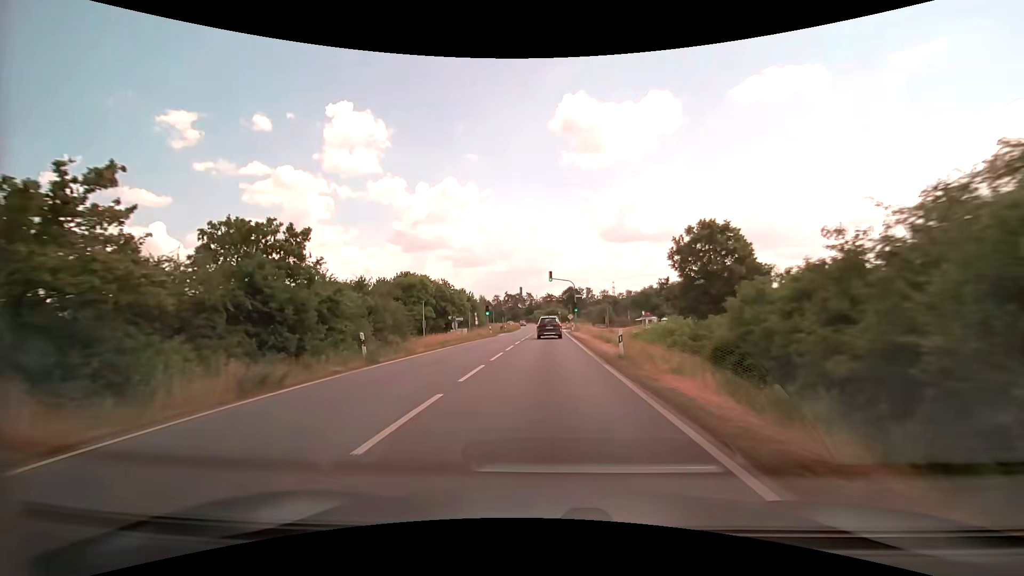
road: primary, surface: asphalt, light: Day
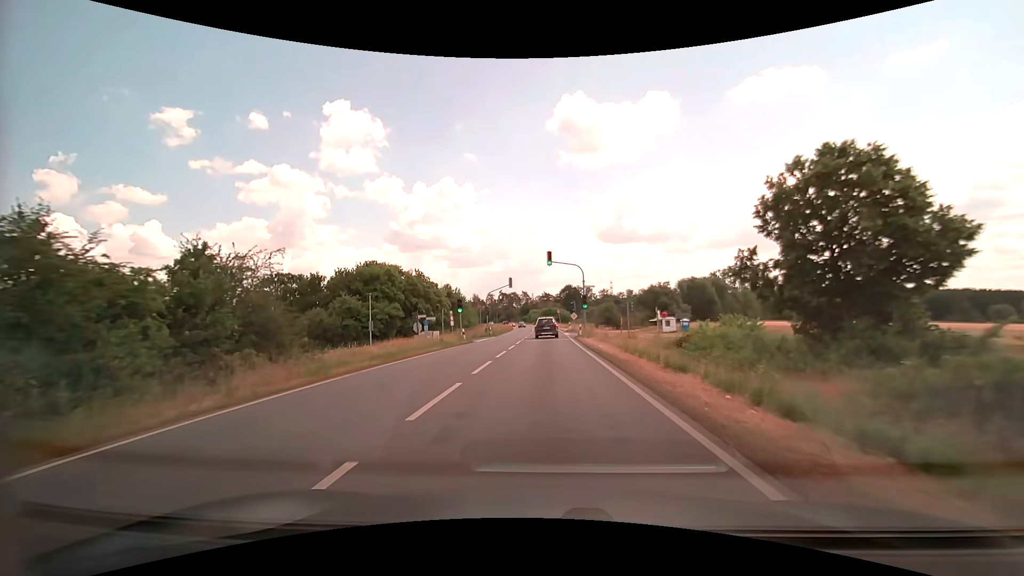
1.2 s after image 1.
(0.0, +16.4) m; 0°
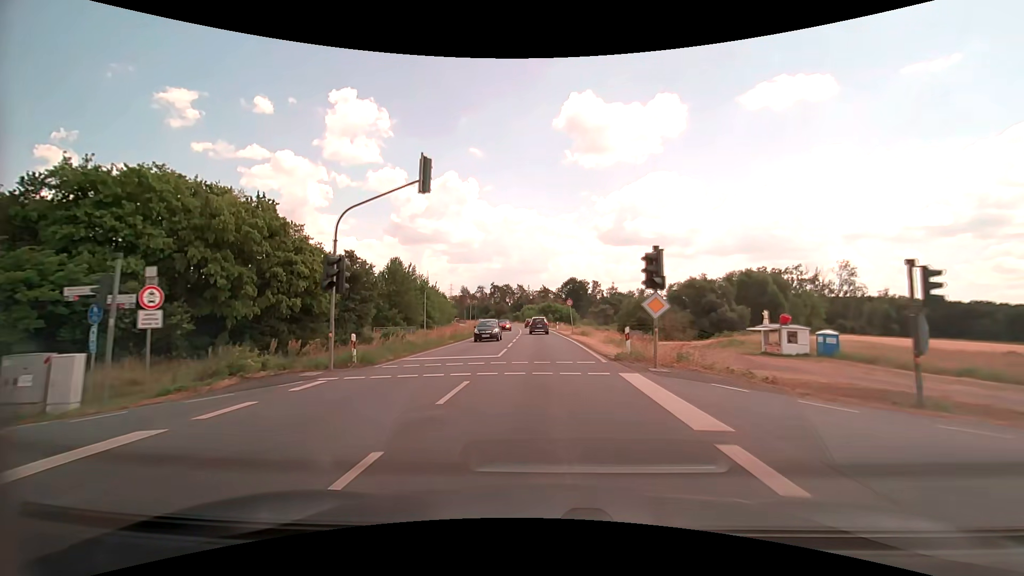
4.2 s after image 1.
(0.0, +41.5) m; 0°
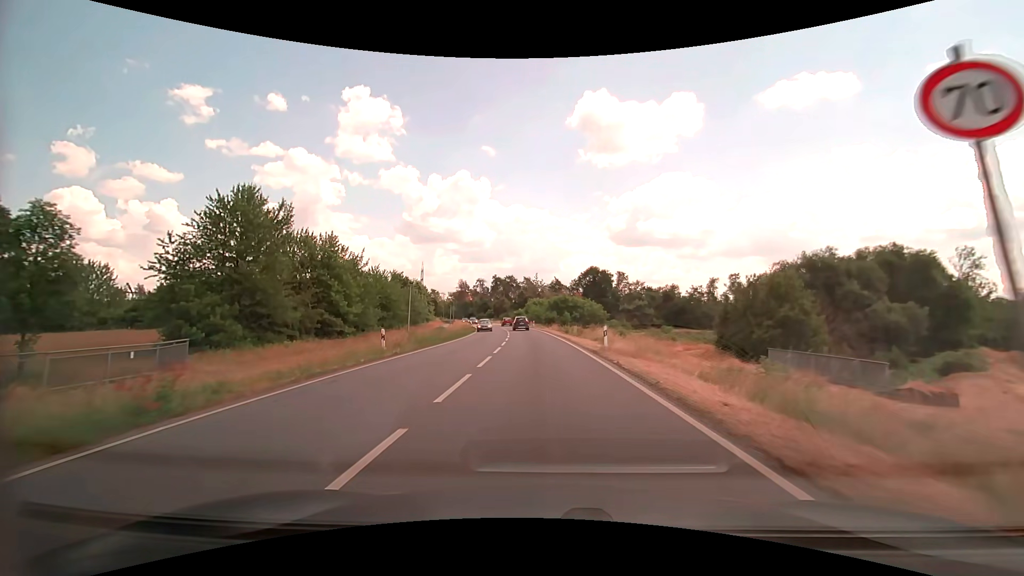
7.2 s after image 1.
(-0.4, +42.0) m; -1°
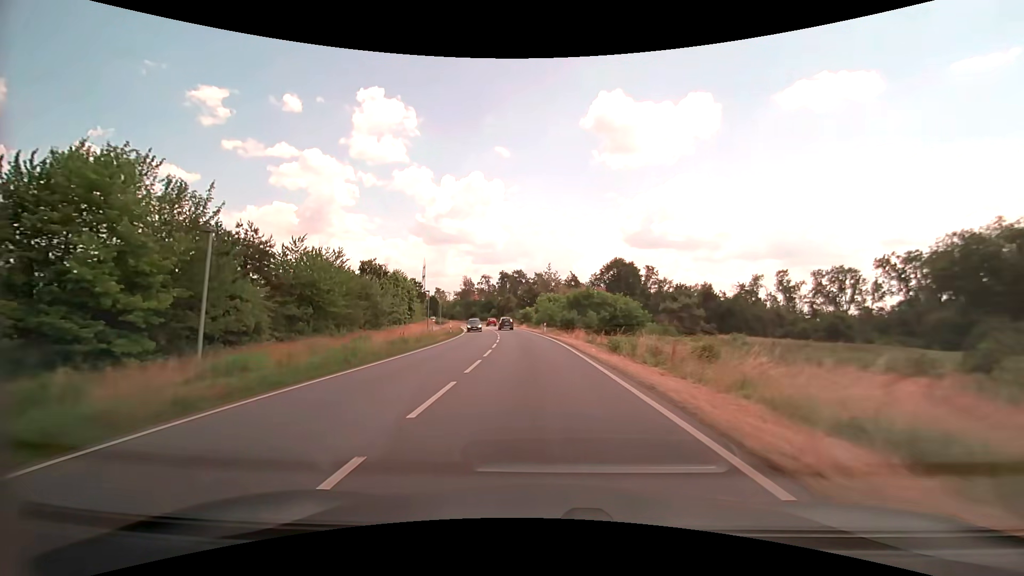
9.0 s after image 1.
(-0.3, +25.4) m; -1°
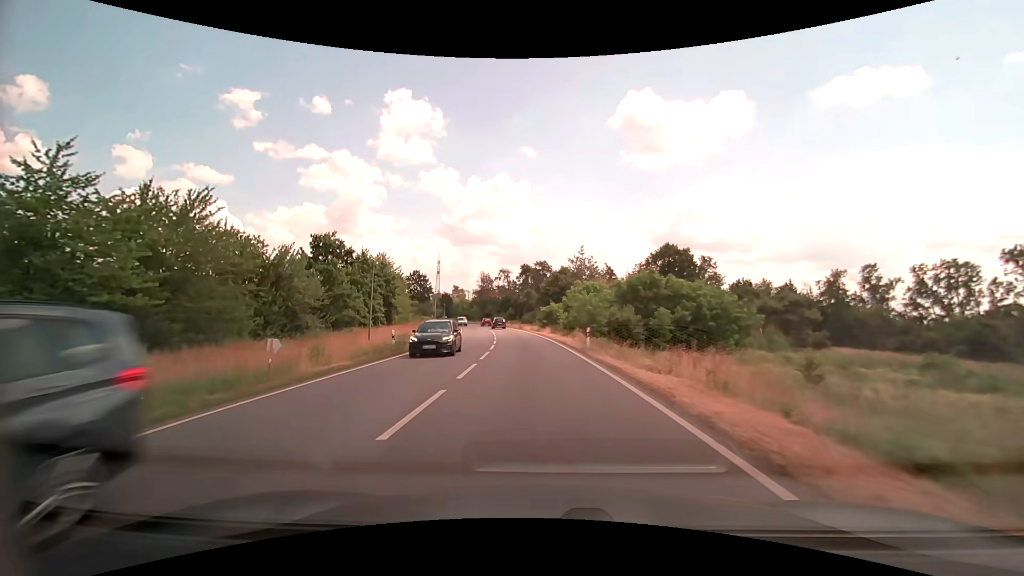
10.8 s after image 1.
(-0.6, +25.5) m; -3°
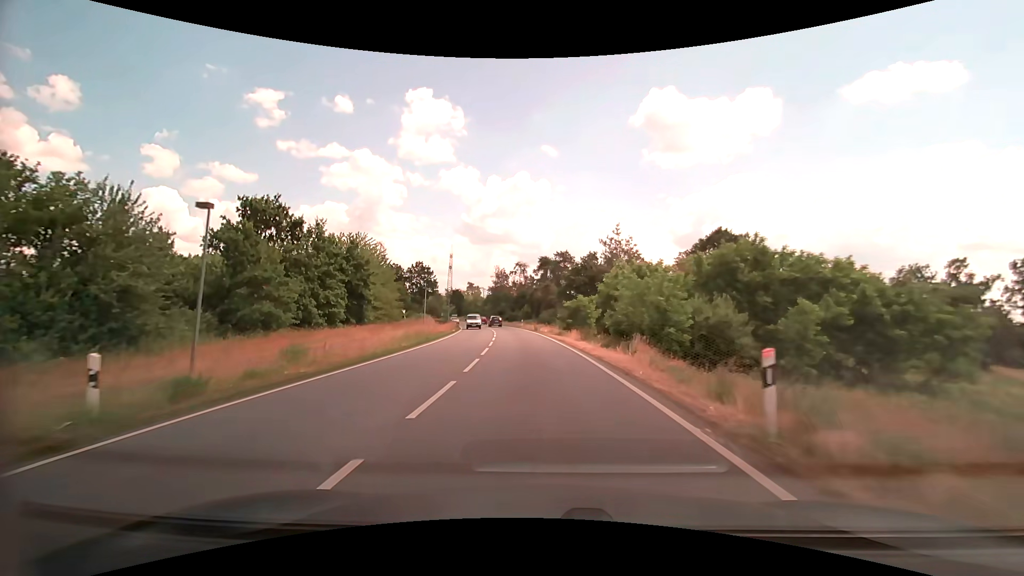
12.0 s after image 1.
(-0.3, +17.1) m; -2°
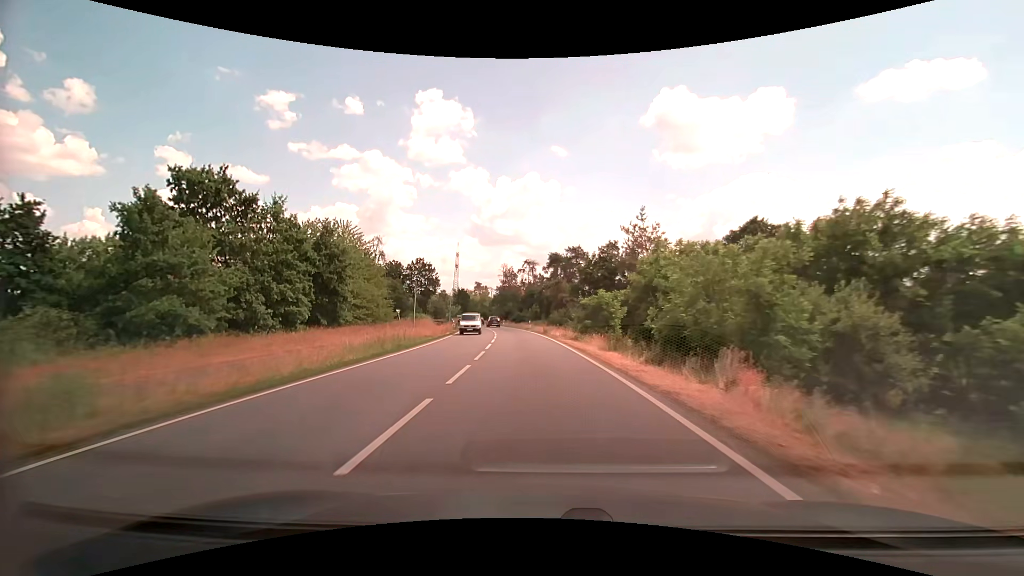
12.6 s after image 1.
(-0.1, +8.6) m; -1°
(0, +10) (0, +20) (-1, +30) (-2, +40) (-3, +50) (-4, +60) (-5, +70) (-7, +80) (-9, +89) (-12, +99) m
